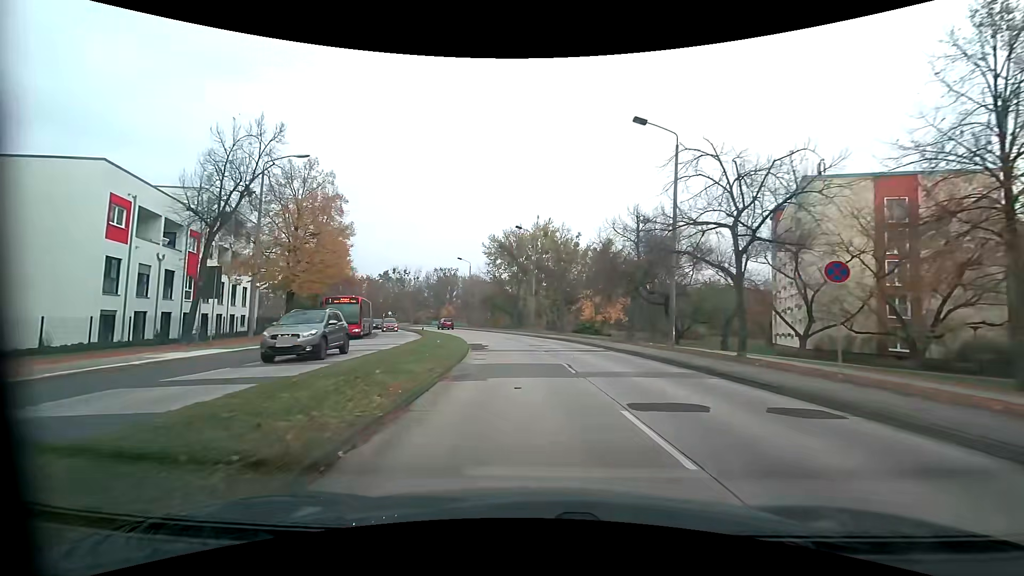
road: tertiary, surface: concrete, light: Day
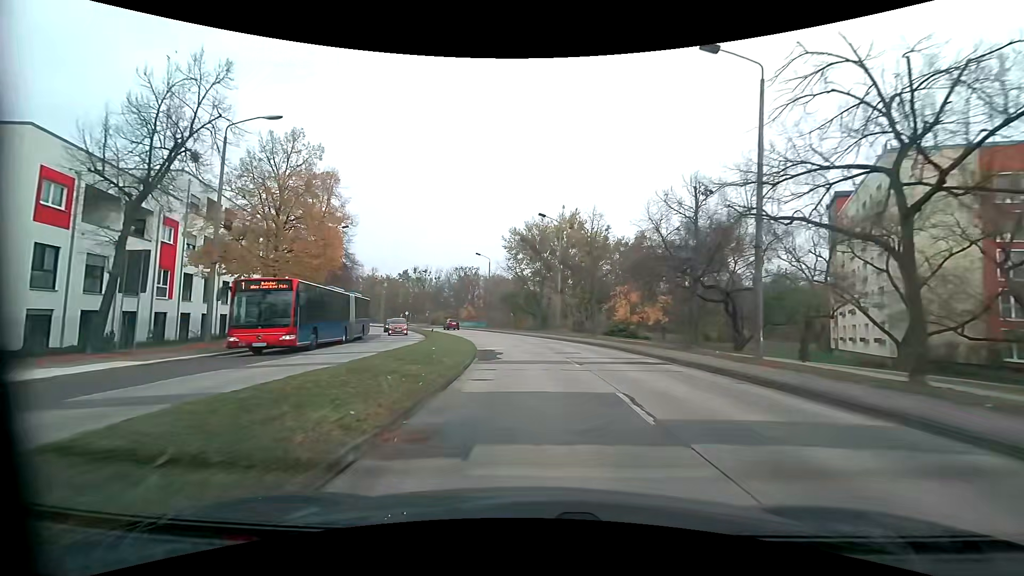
(-0.2, +6.7) m; -3°
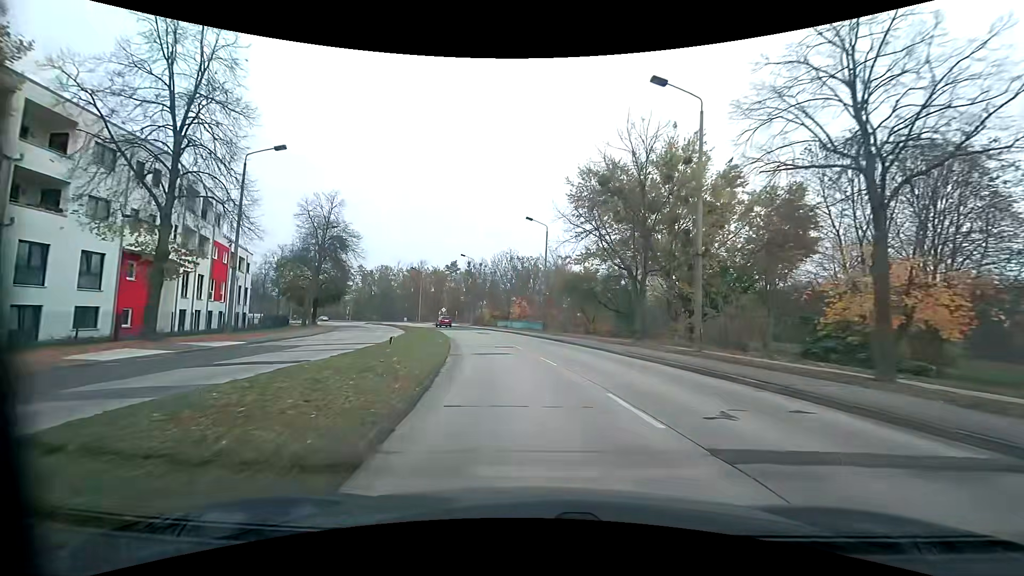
(-1.4, +26.8) m; -7°
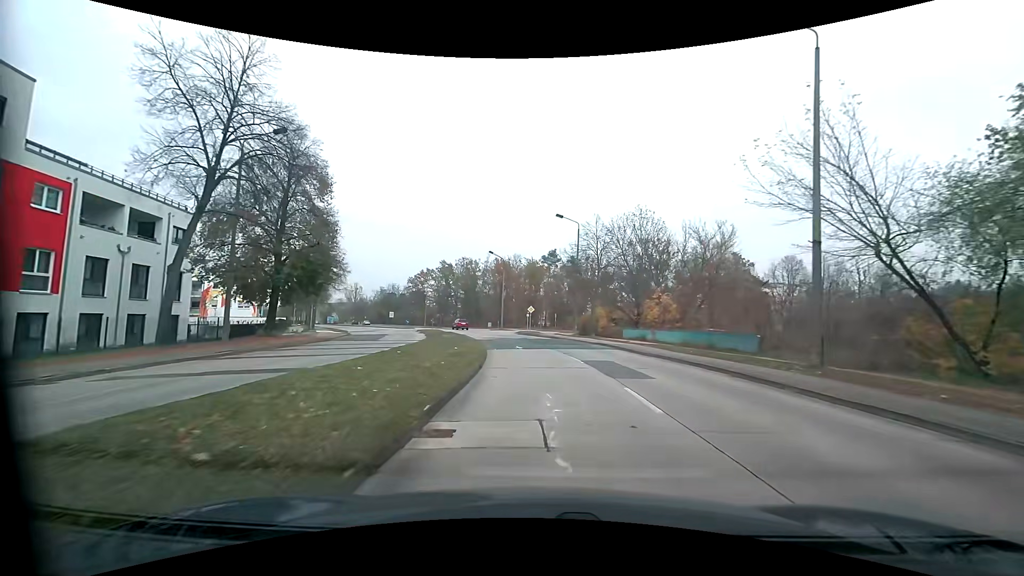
(-4.0, +33.5) m; -12°
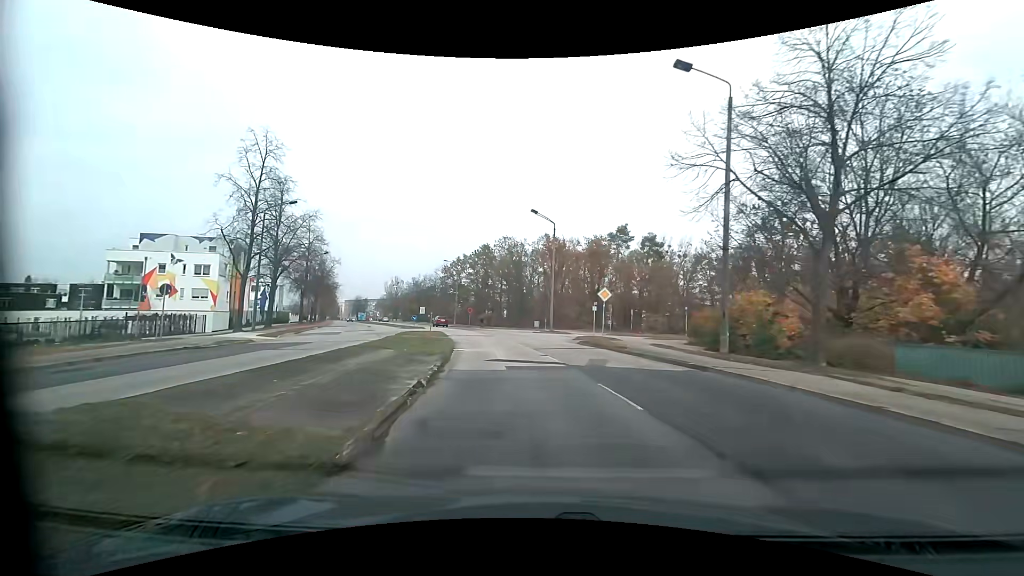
(-1.0, +27.6) m; -6°
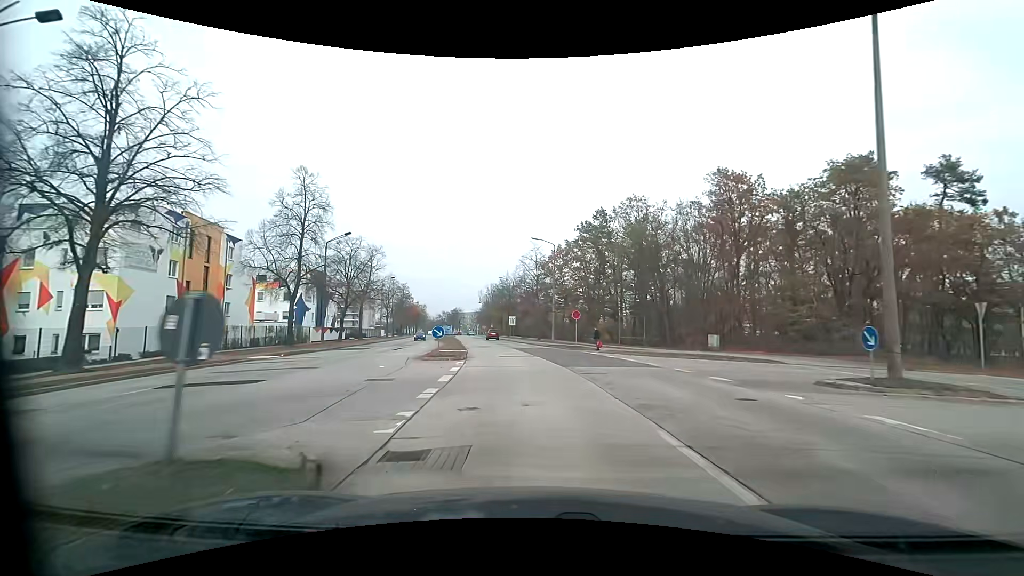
(-4.3, +34.8) m; -12°
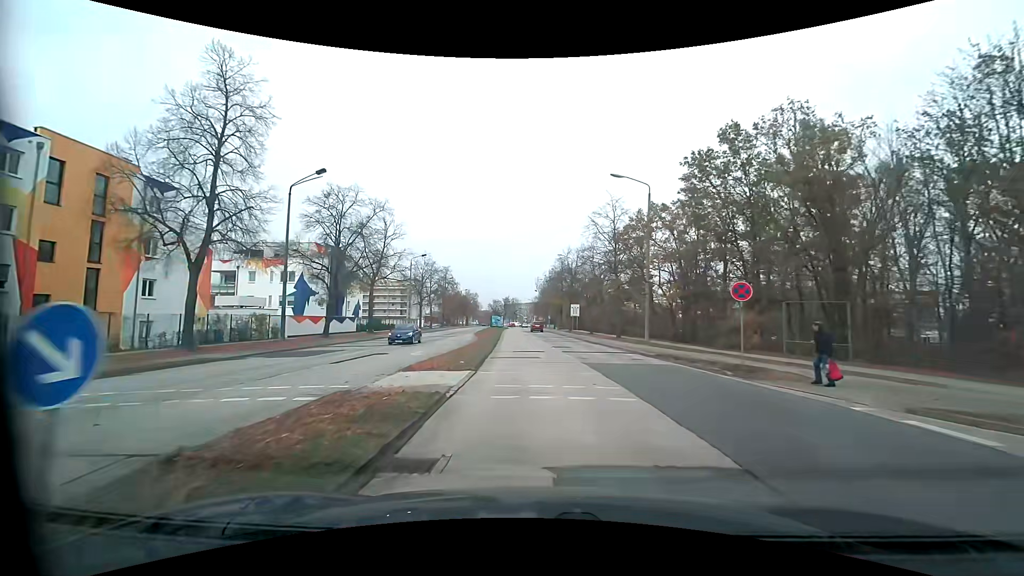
(-1.4, +20.9) m; -7°
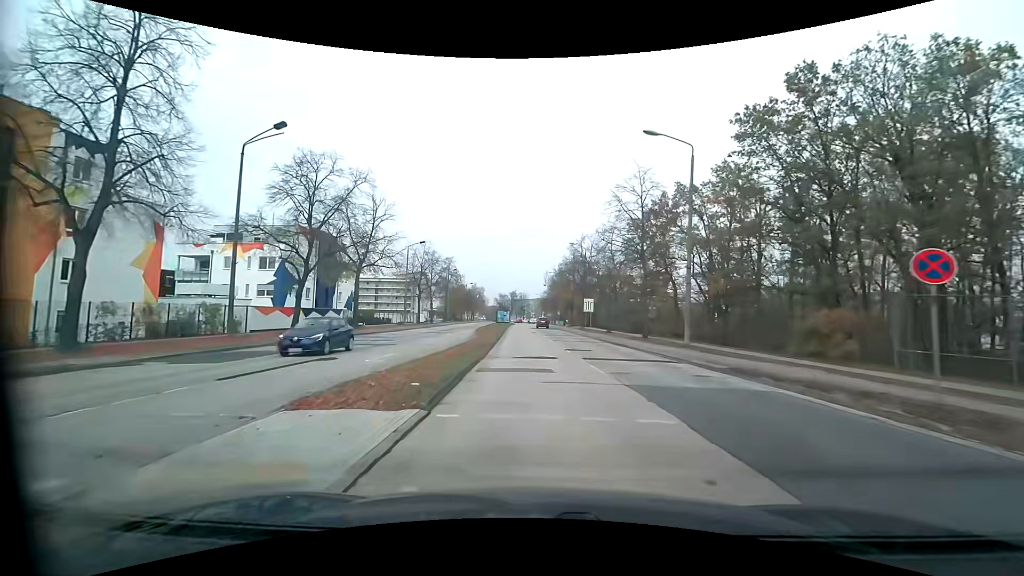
(0.0, +7.1) m; 0°
(0, +10) (0, +20) (-1, +30) (-1, +40) (-2, +50) (-2, +60) (-3, +70) (-3, +80) (-3, +90) (-4, +100) m
